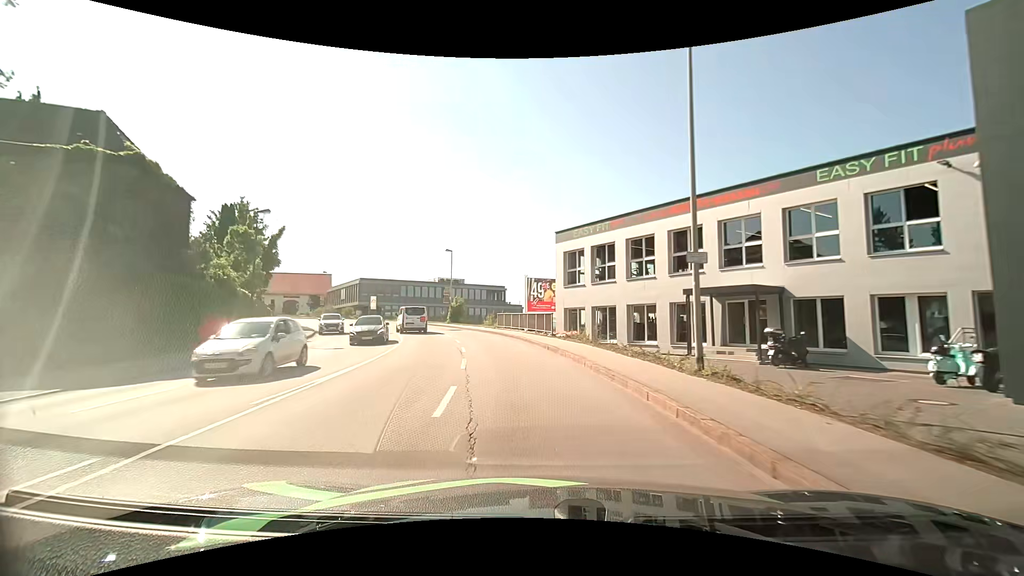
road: tertiary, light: Day
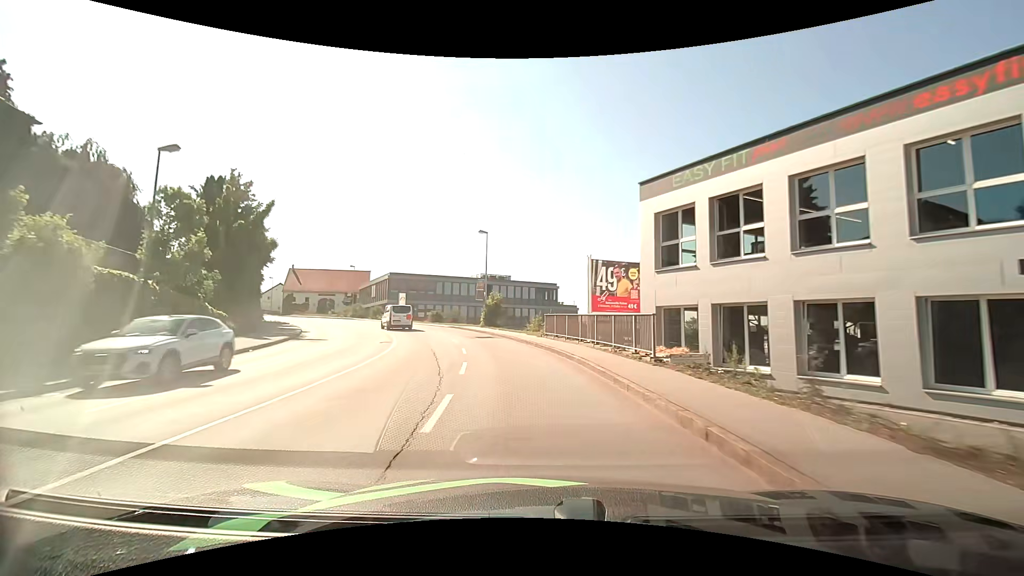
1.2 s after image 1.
(-0.7, +13.0) m; -6°
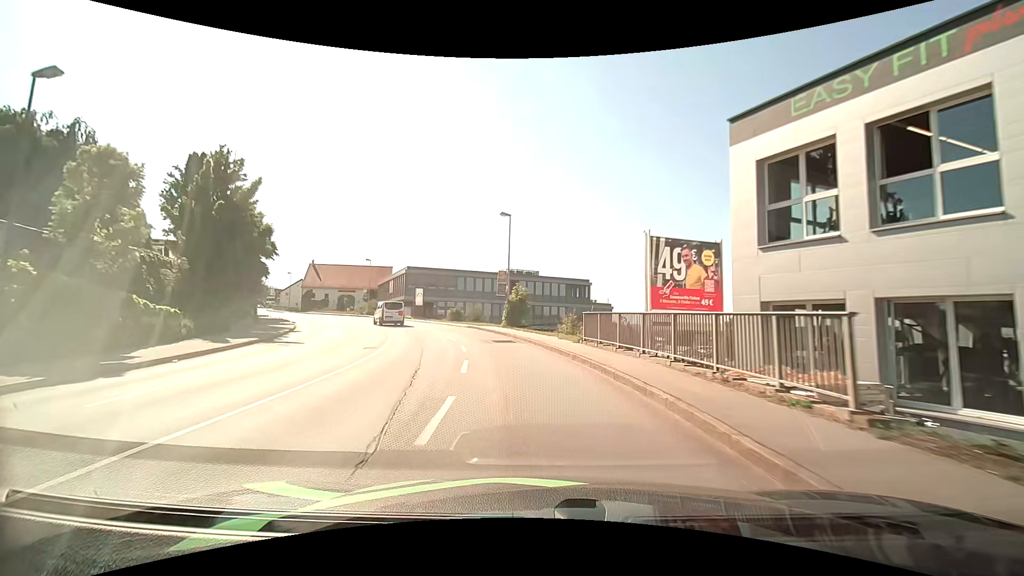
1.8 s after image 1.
(-0.2, +6.7) m; -3°
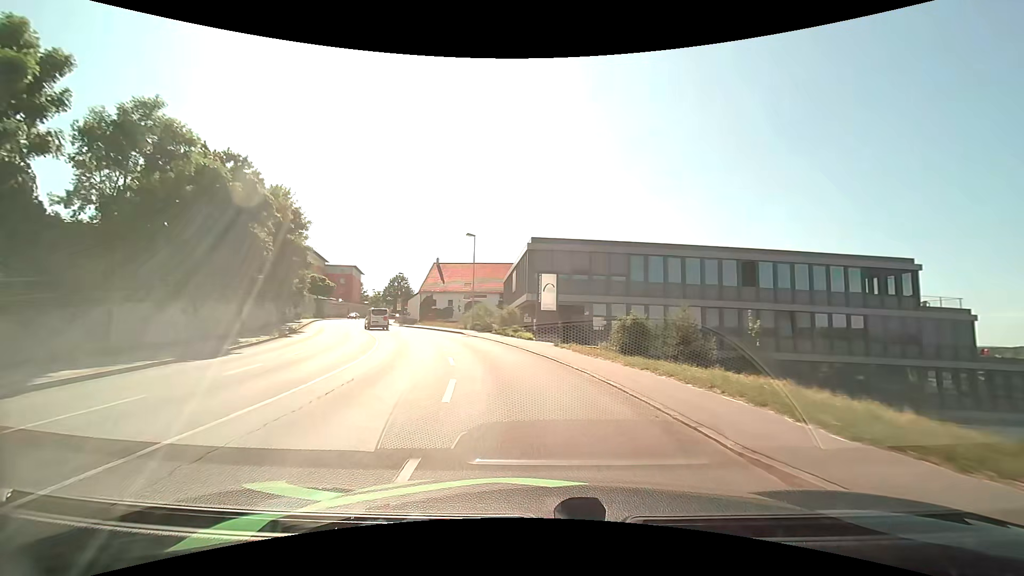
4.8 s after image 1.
(-5.4, +33.4) m; -19°
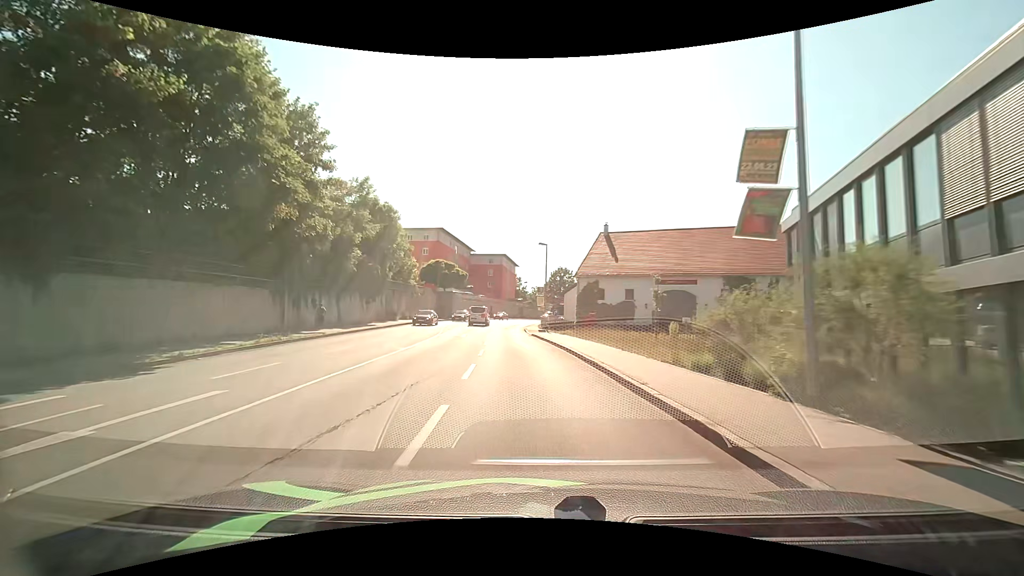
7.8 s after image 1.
(-6.0, +33.2) m; -20°
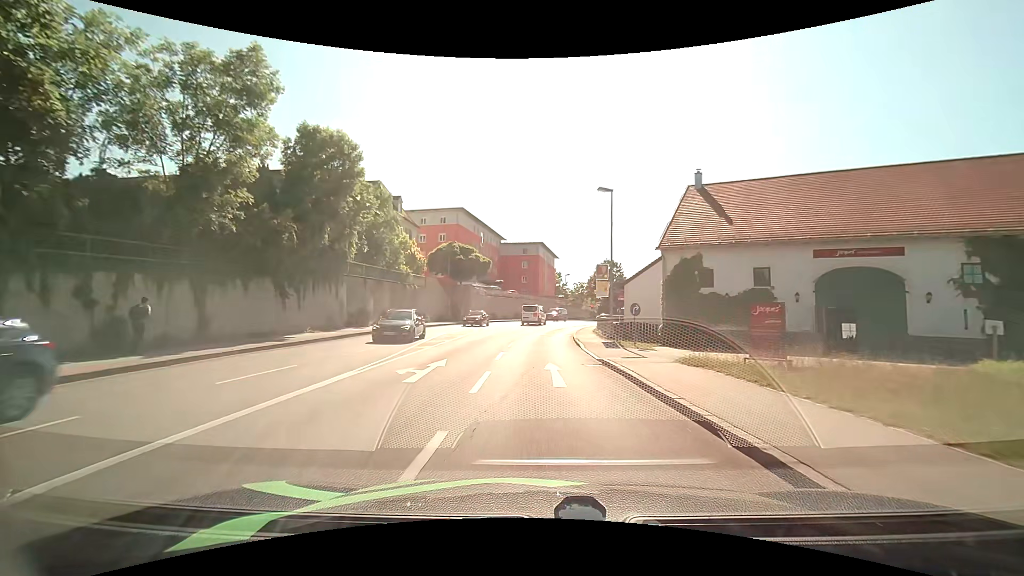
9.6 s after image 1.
(-0.9, +19.7) m; -5°
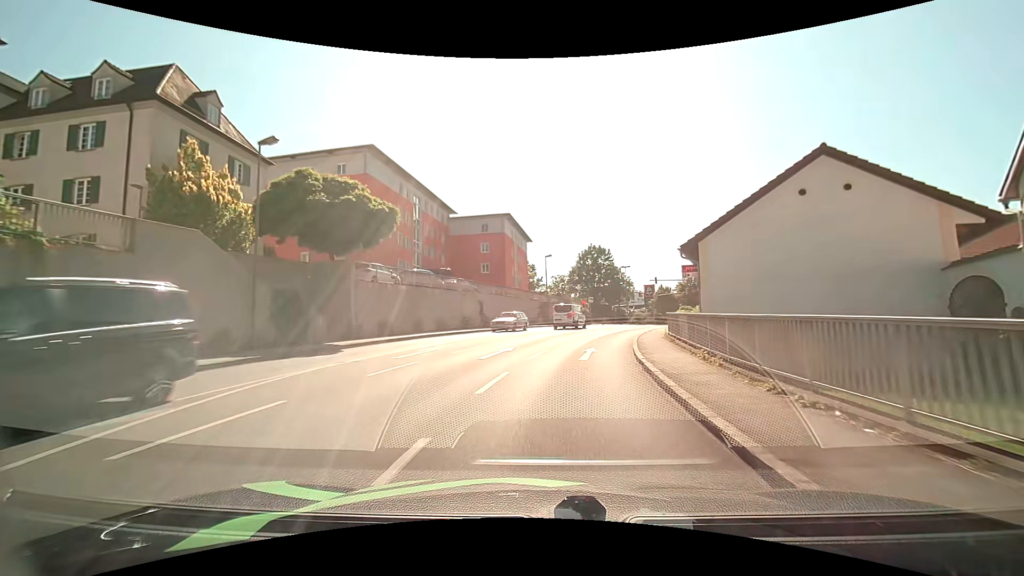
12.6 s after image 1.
(+0.7, +30.4) m; +3°
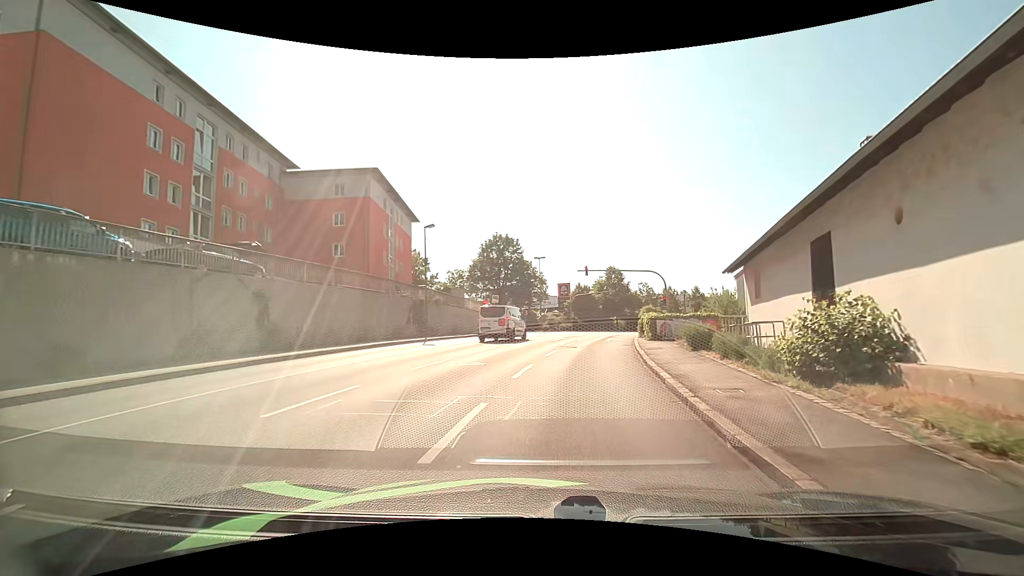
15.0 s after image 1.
(+1.9, +21.1) m; +12°
(0, +10) (+2, +20) (+3, +30) (+5, +40) (+8, +49) (+11, +59) (+15, +68) (+20, +77) (+25, +85) (+31, +93) m
